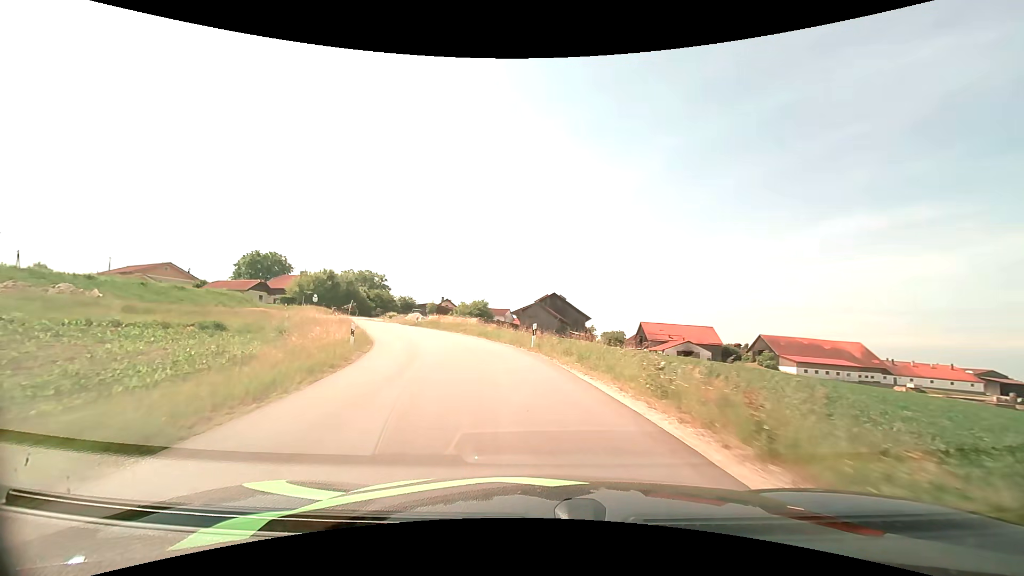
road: unclassified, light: Day
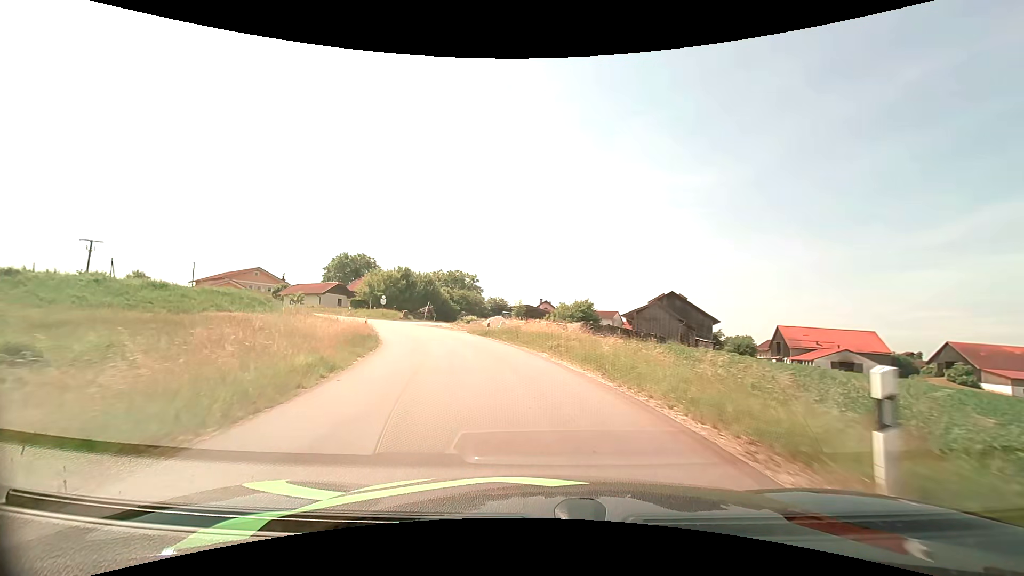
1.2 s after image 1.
(-1.6, +15.4) m; -12°
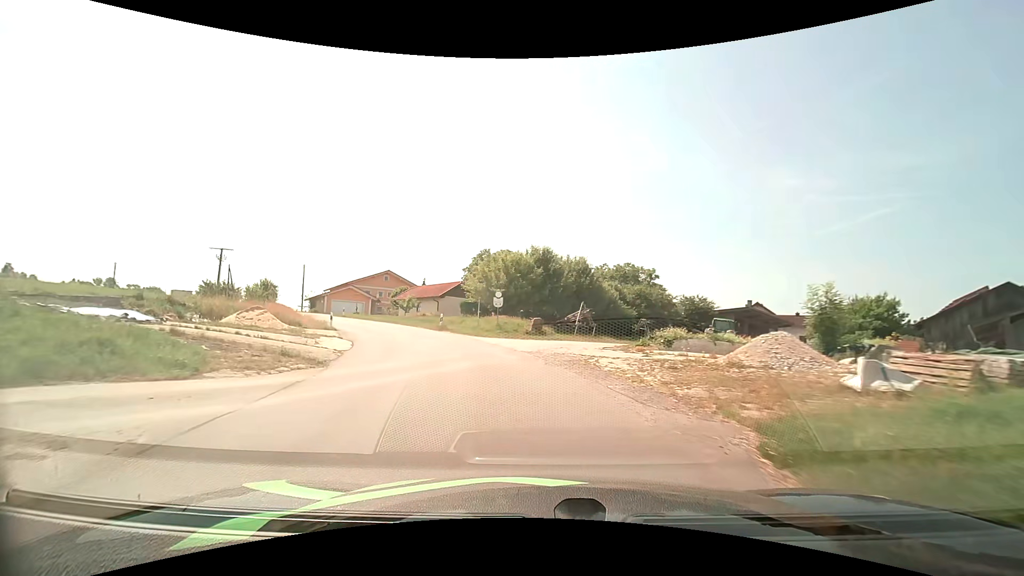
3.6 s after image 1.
(-4.5, +27.0) m; -19°
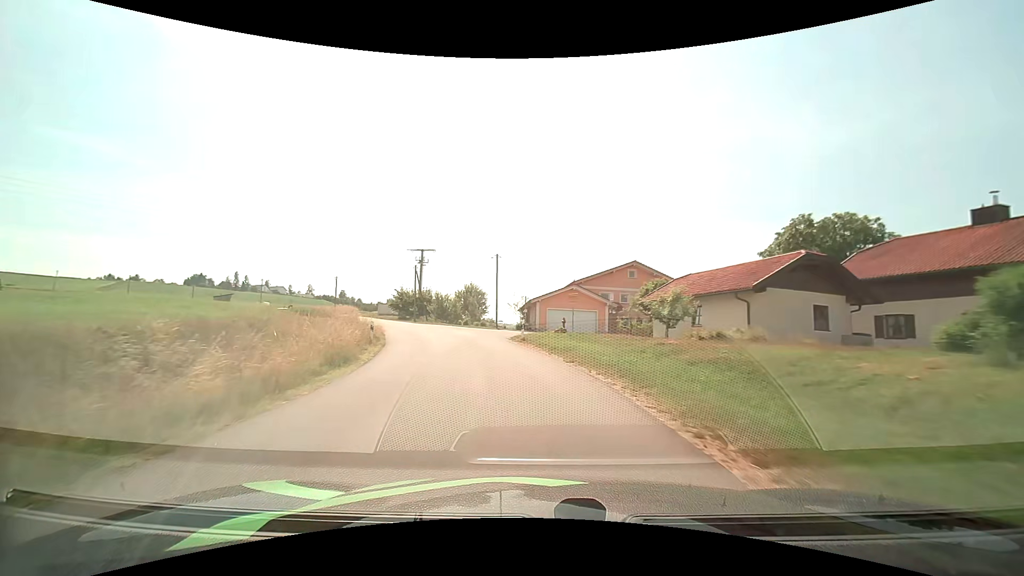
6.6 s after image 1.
(-7.9, +32.2) m; -29°
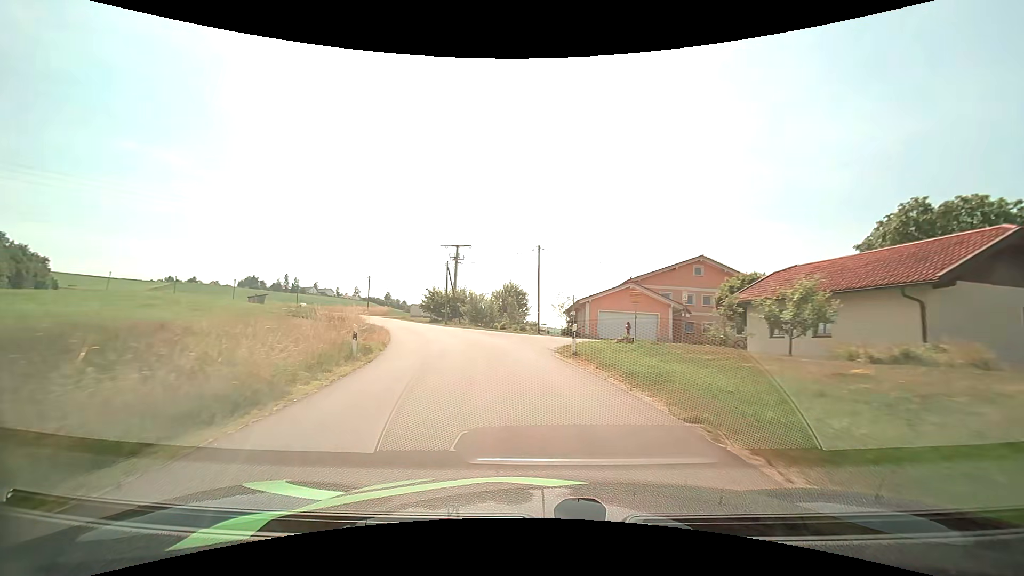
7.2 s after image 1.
(-0.3, +7.3) m; -5°
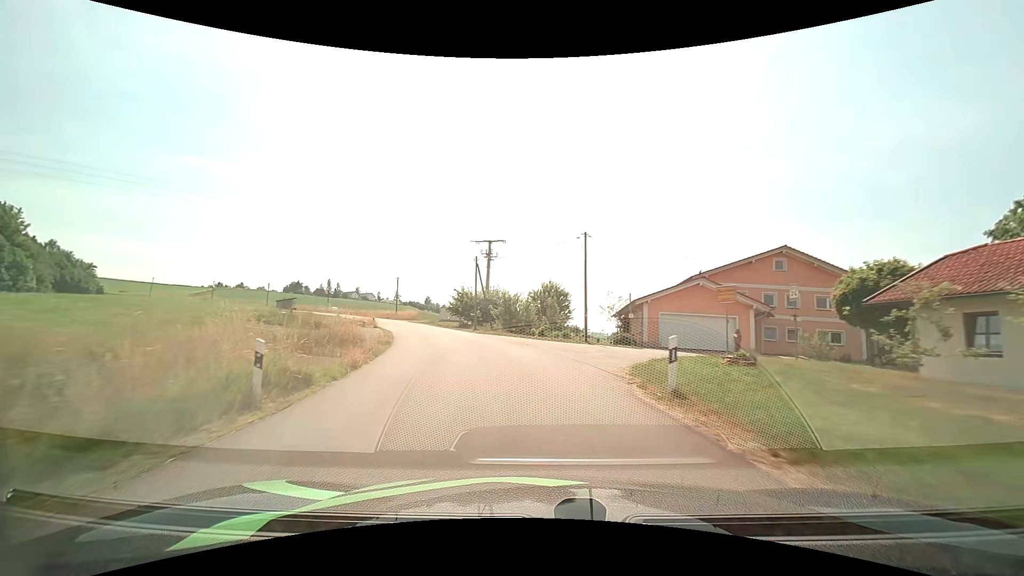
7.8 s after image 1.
(-0.3, +7.4) m; -5°
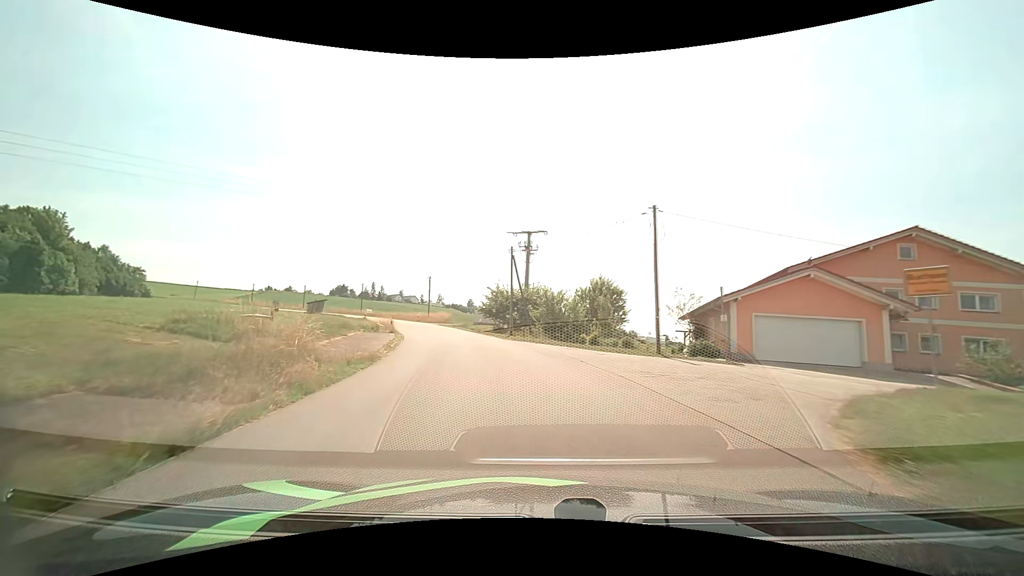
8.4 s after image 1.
(-0.3, +7.7) m; -5°
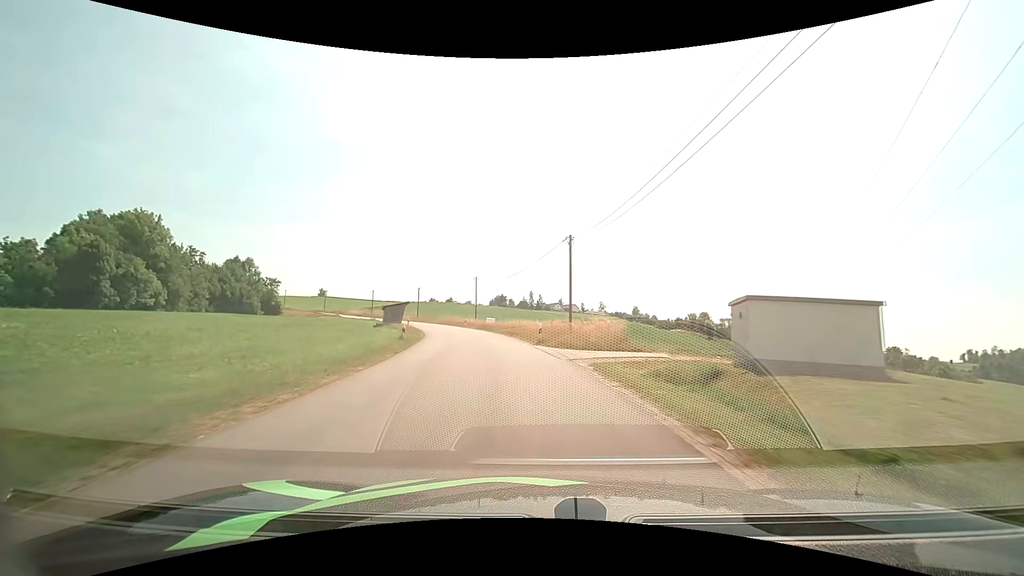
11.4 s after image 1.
(-7.6, +41.4) m; -18°
(0, +10) (-1, +20) (-3, +30) (-5, +40) (-7, +49) (-11, +59) (-14, +68) (-18, +77) (-23, +86) (-28, +95) m
